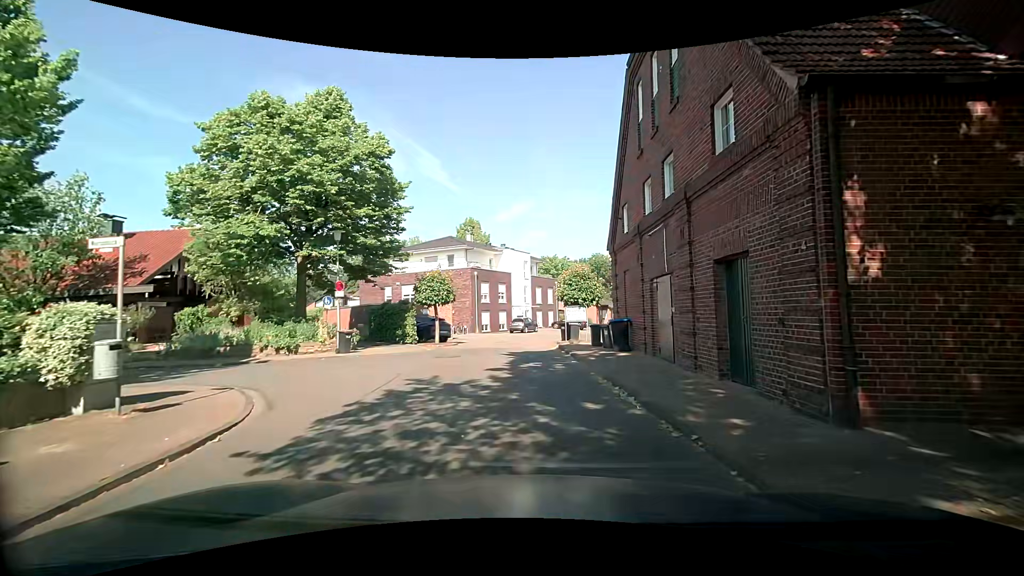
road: residential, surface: asphalt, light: Day
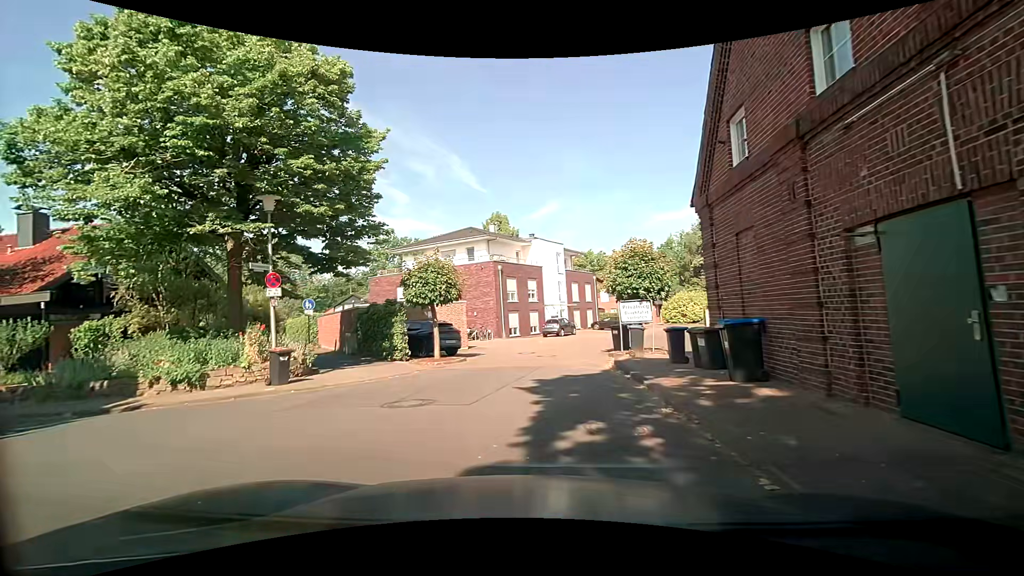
(-0.2, +7.6) m; -3°
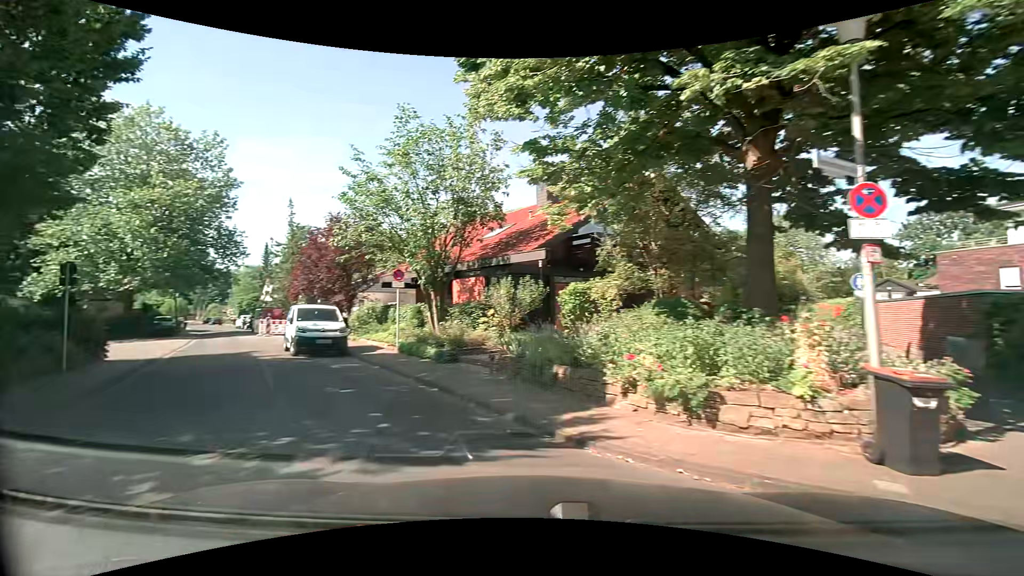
(-3.2, +7.6) m; -53°
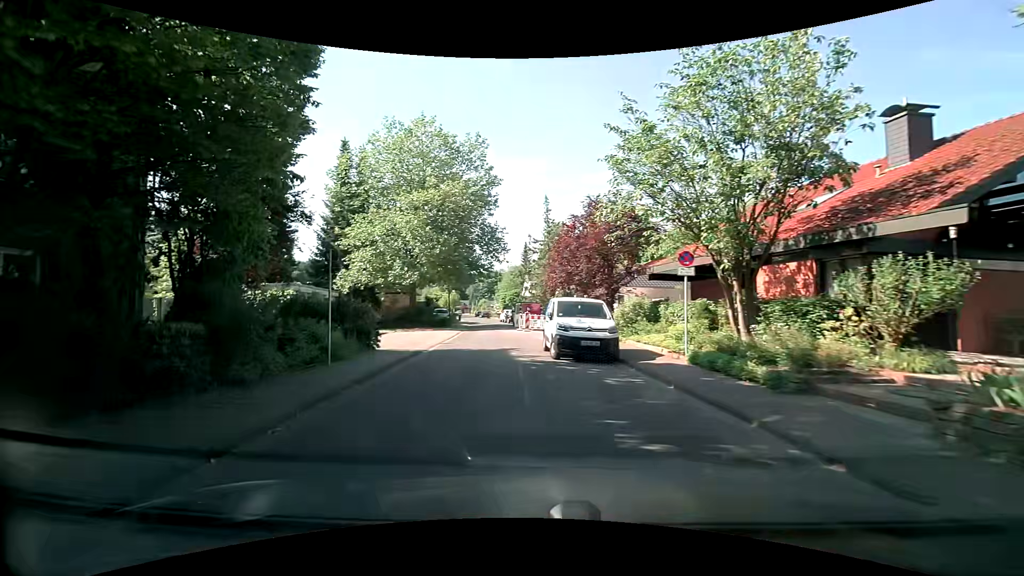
(-1.2, +4.4) m; -29°
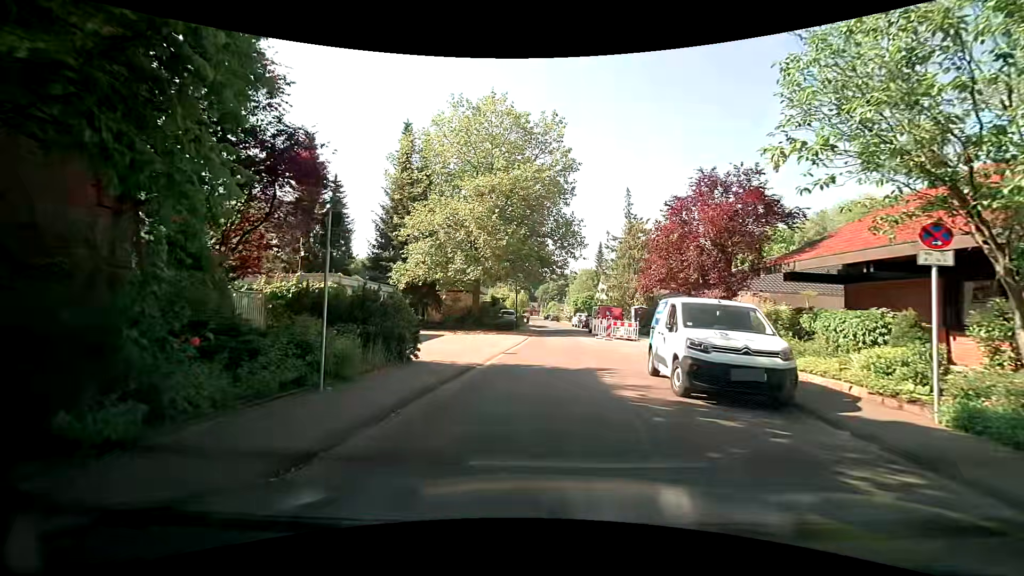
(-0.5, +5.0) m; -8°
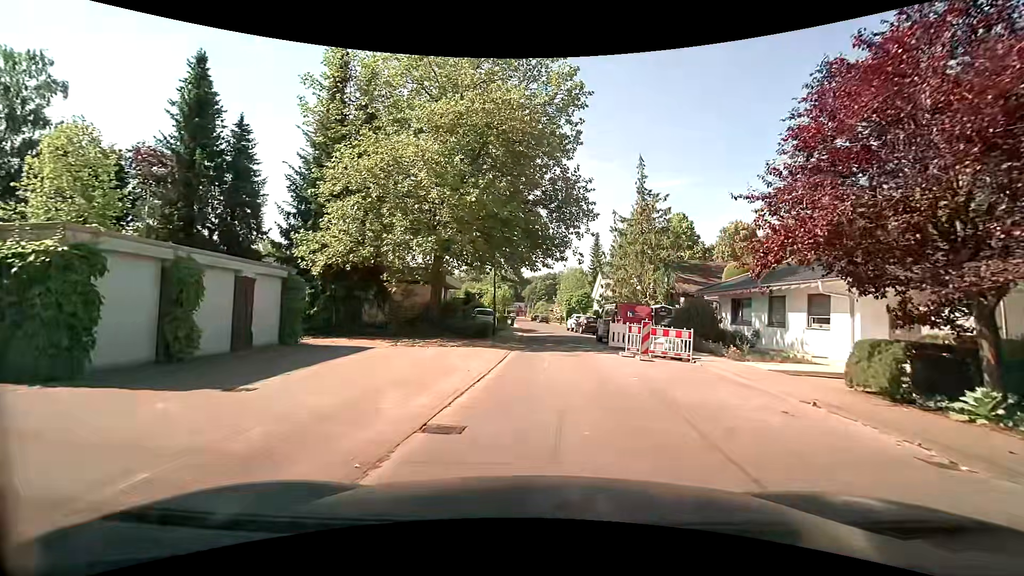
(-0.1, +11.5) m; +1°
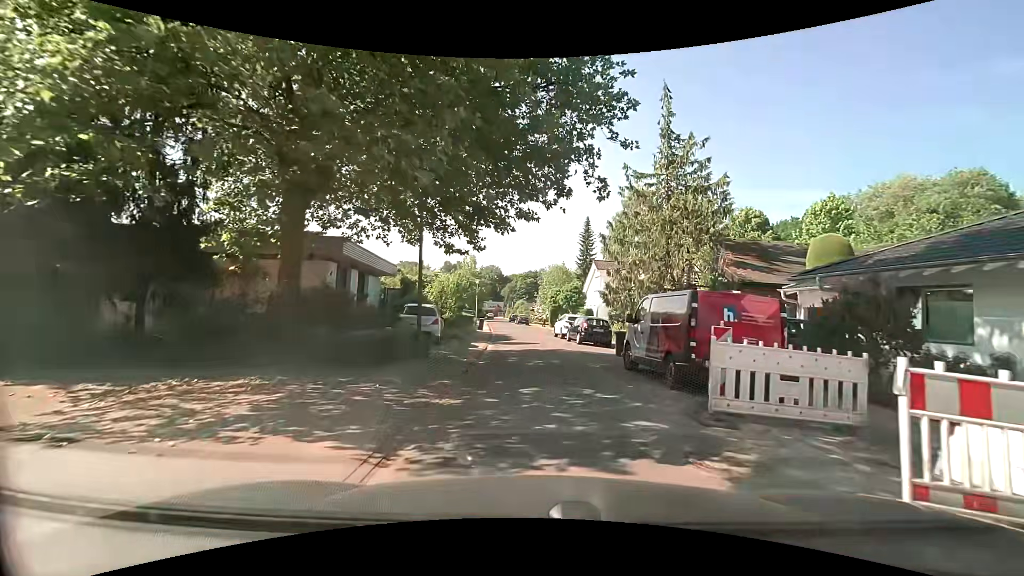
(+0.3, +13.6) m; +1°
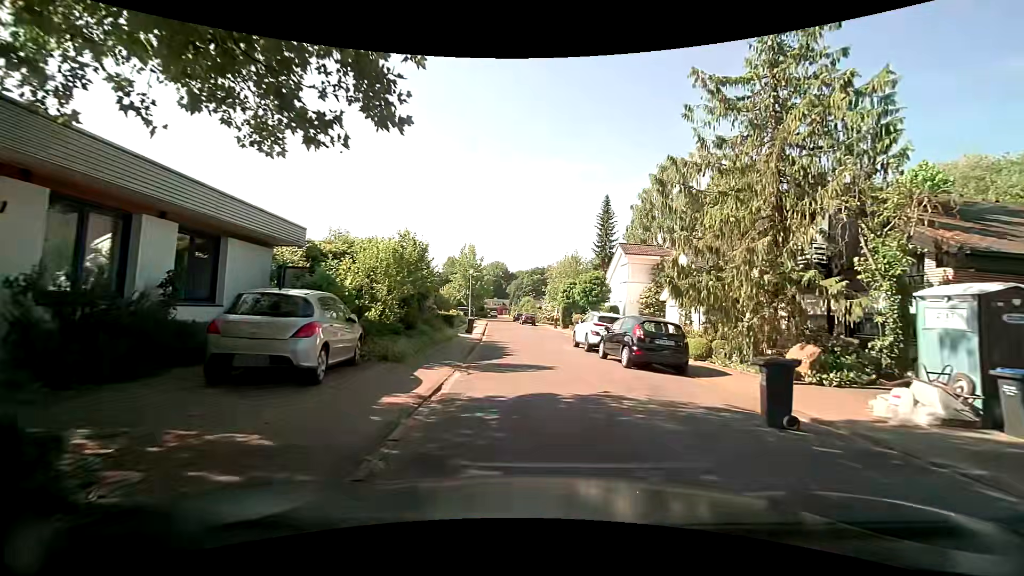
(+0.1, +11.4) m; 0°
(0, +10) (-1, +20) (-2, +30) (-2, +40) (-3, +50) (-4, +60) (-5, +70) (-6, +80) (-6, +90) (-6, +100) m
